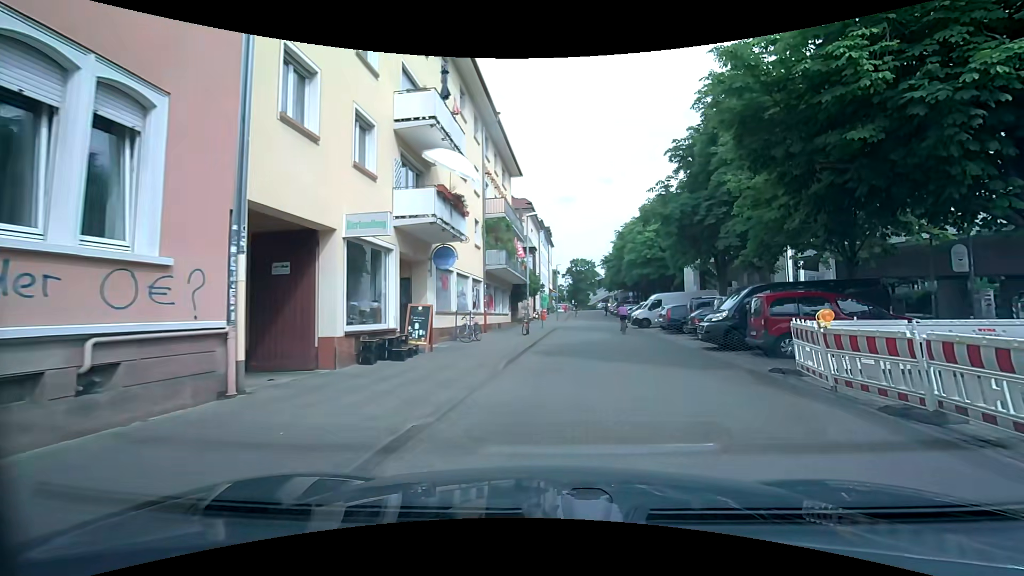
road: residential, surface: paving_stones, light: Day
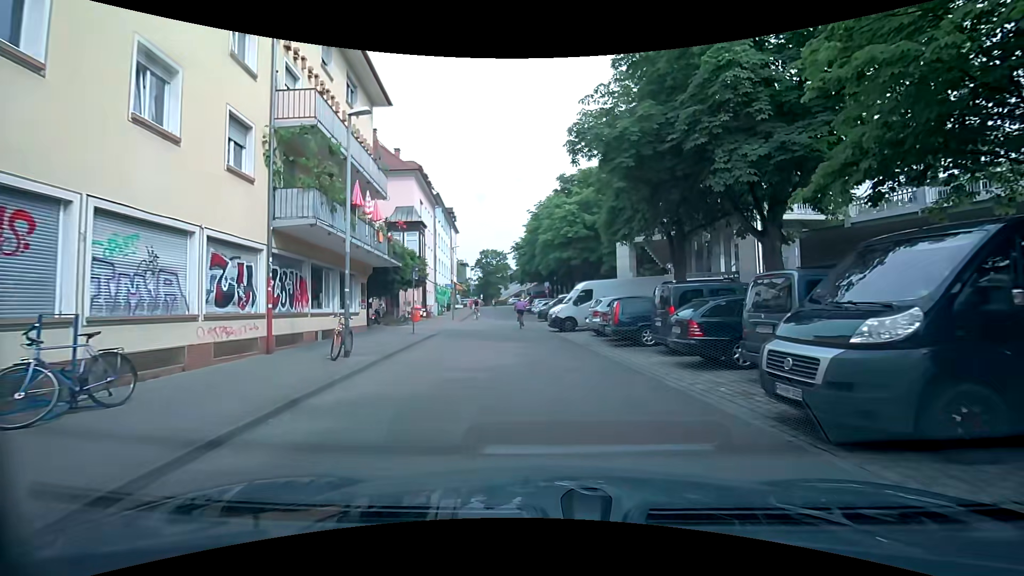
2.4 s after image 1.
(+1.2, +12.6) m; +9°
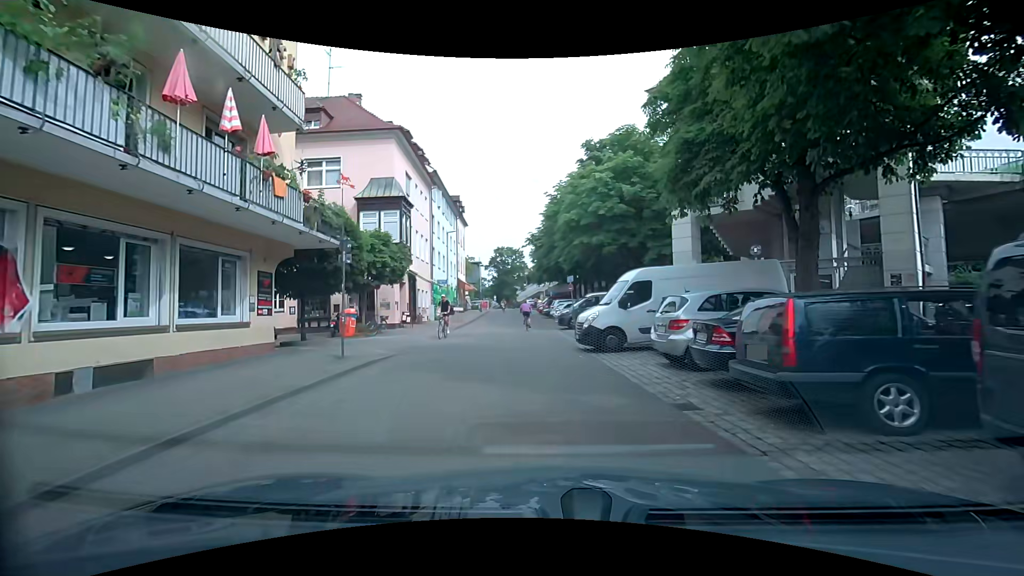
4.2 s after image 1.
(0.0, +9.6) m; -1°
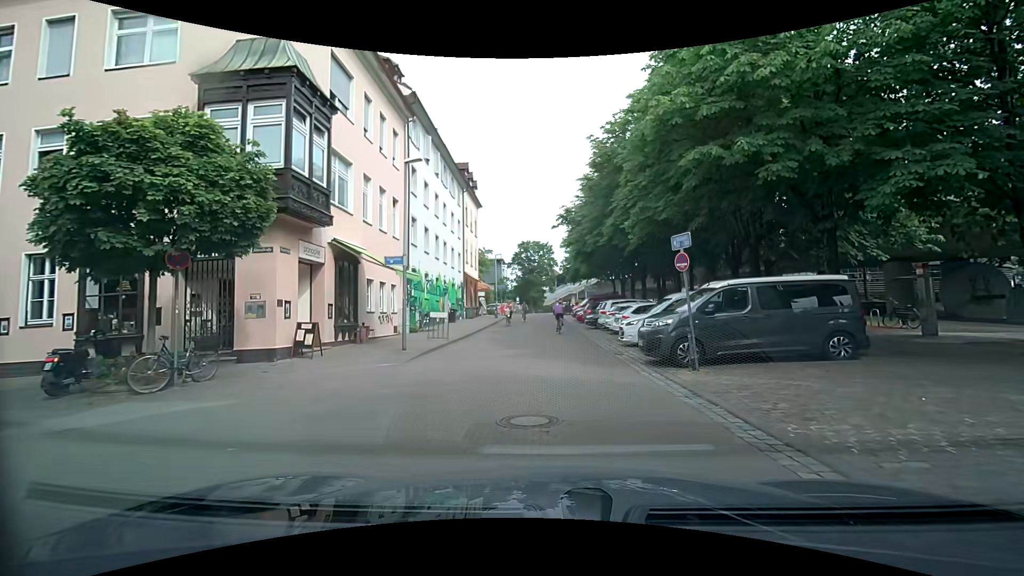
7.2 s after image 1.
(-1.0, +16.1) m; -5°
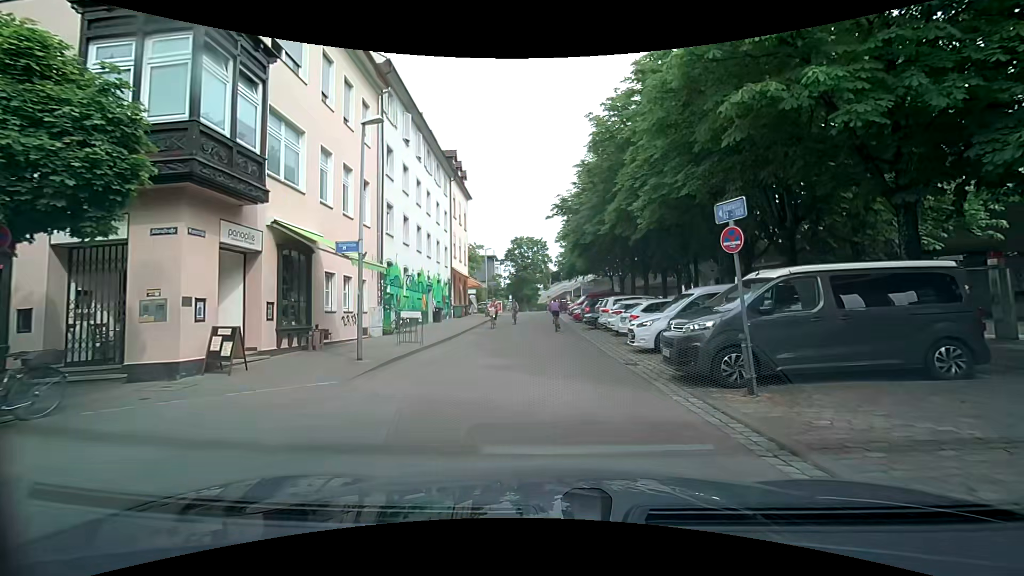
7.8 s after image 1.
(0.0, +3.2) m; +1°
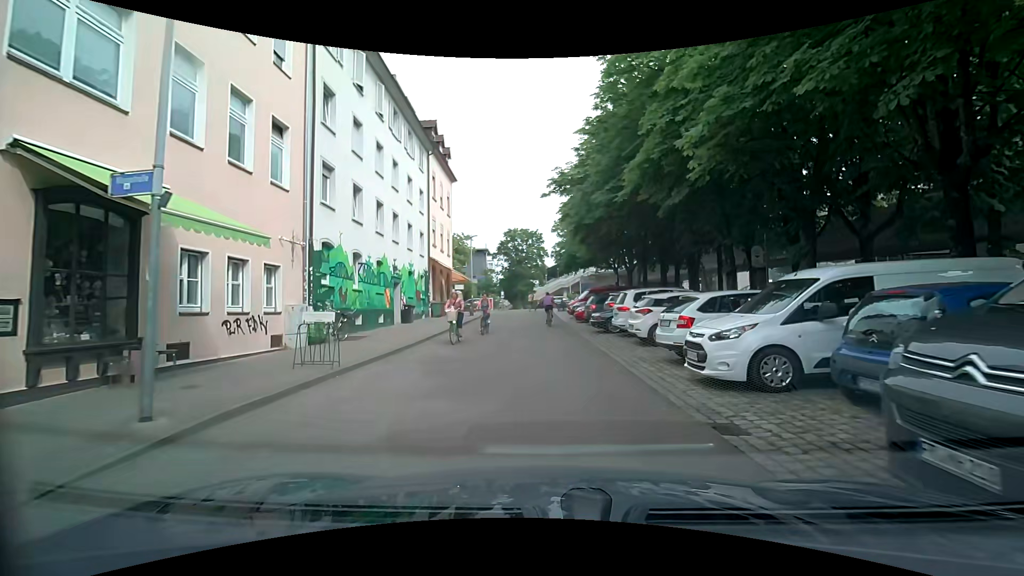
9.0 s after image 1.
(+0.1, +6.4) m; +1°
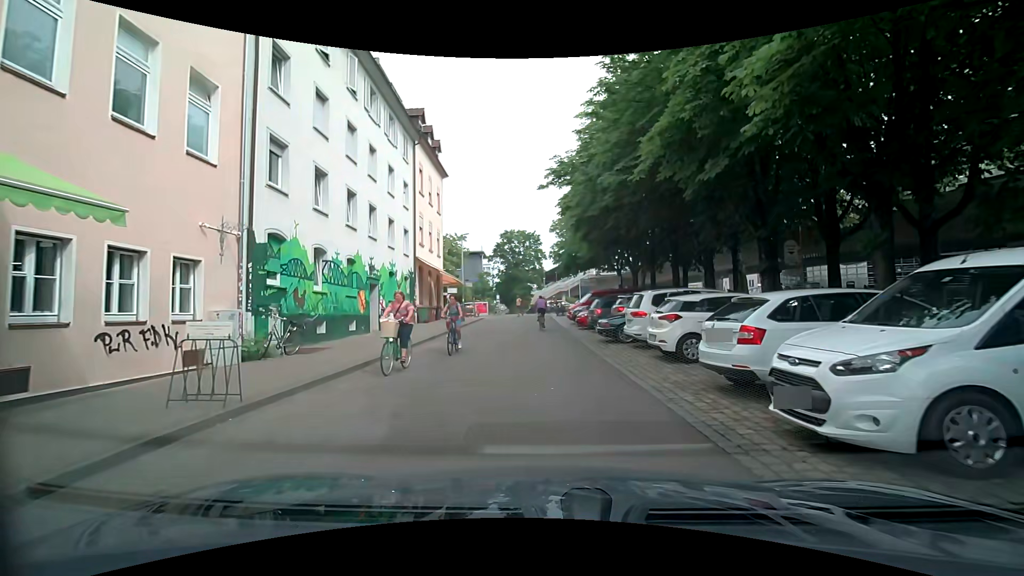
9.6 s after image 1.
(0.0, +3.2) m; -2°
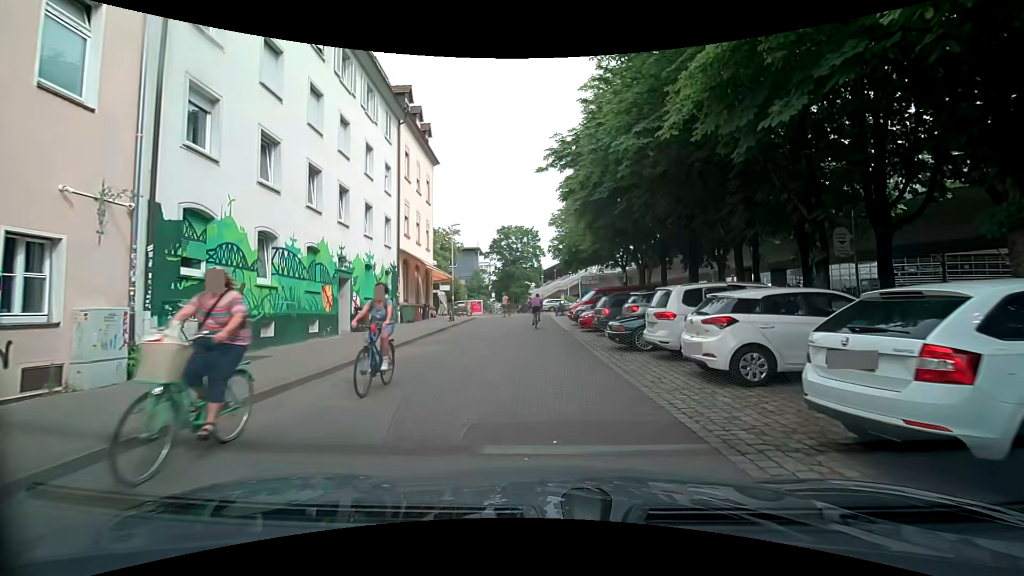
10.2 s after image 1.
(0.0, +3.2) m; +1°
